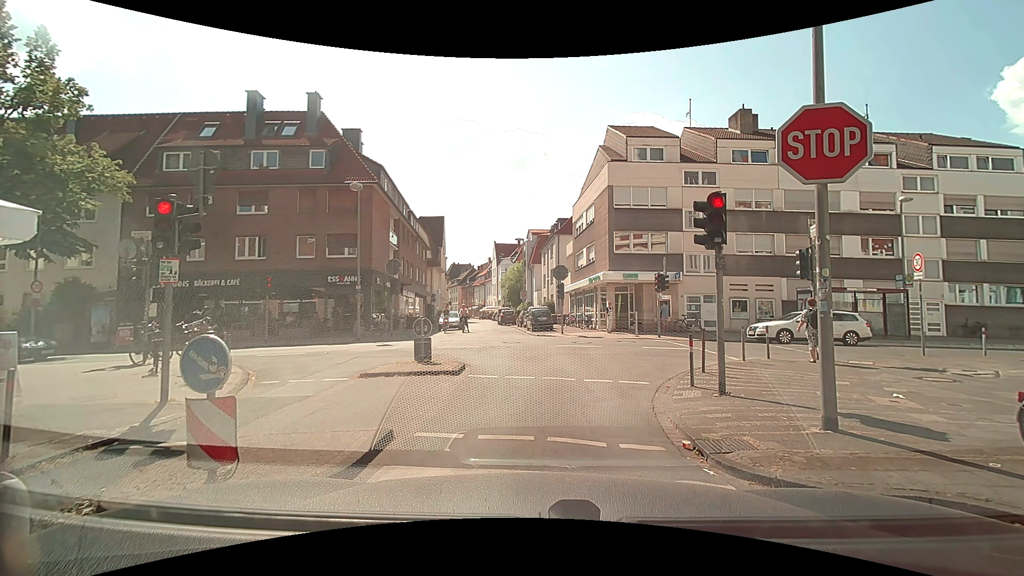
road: residential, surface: asphalt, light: Day
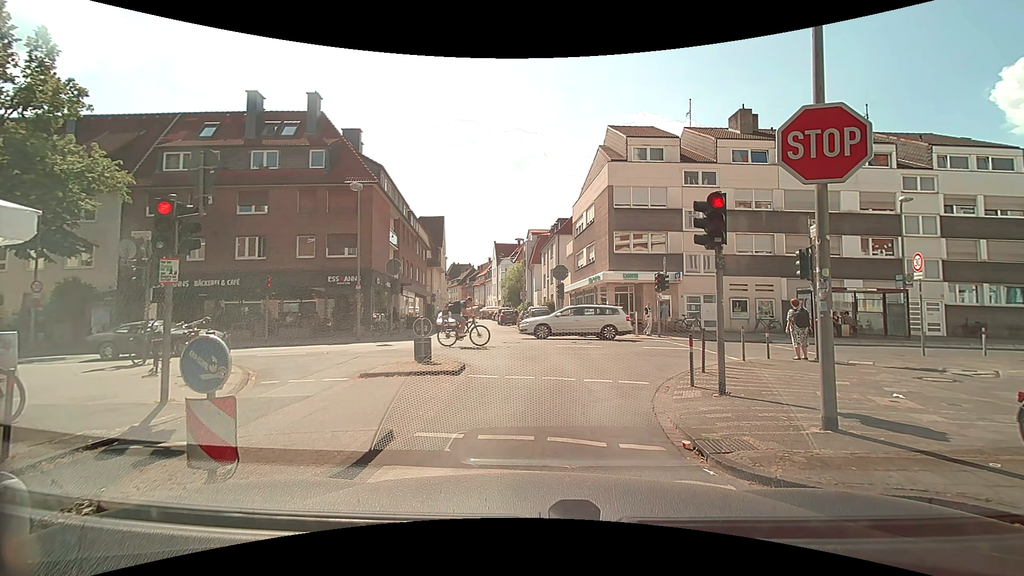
(0.0, 0.0) m; 0°
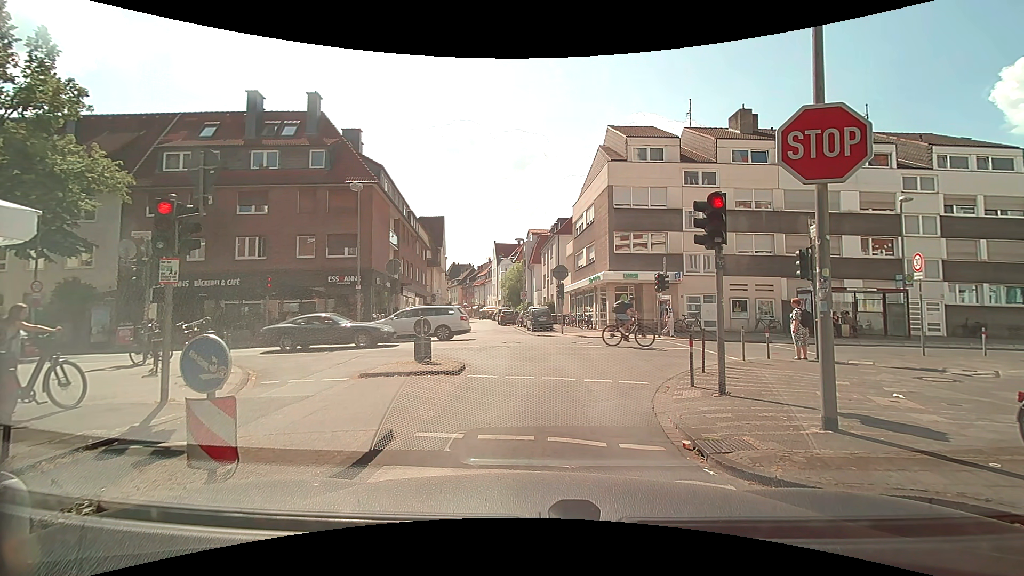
(0.0, 0.0) m; 0°
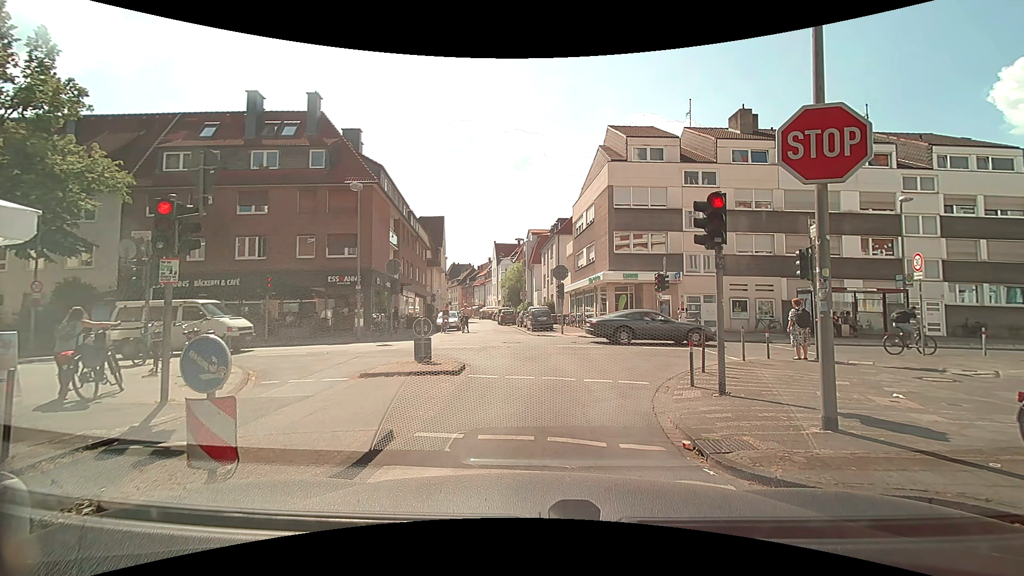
(0.0, 0.0) m; 0°
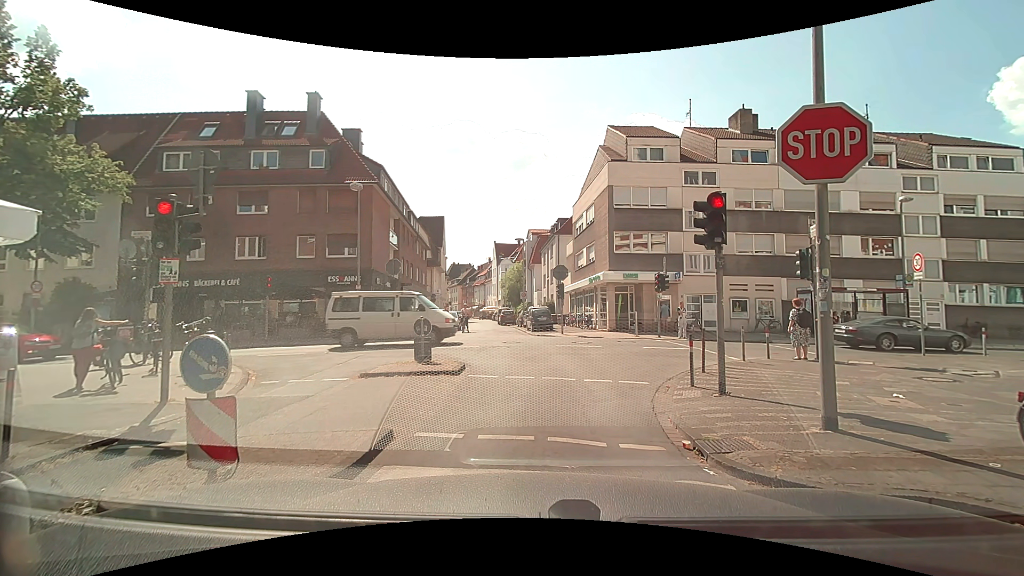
(0.0, 0.0) m; 0°
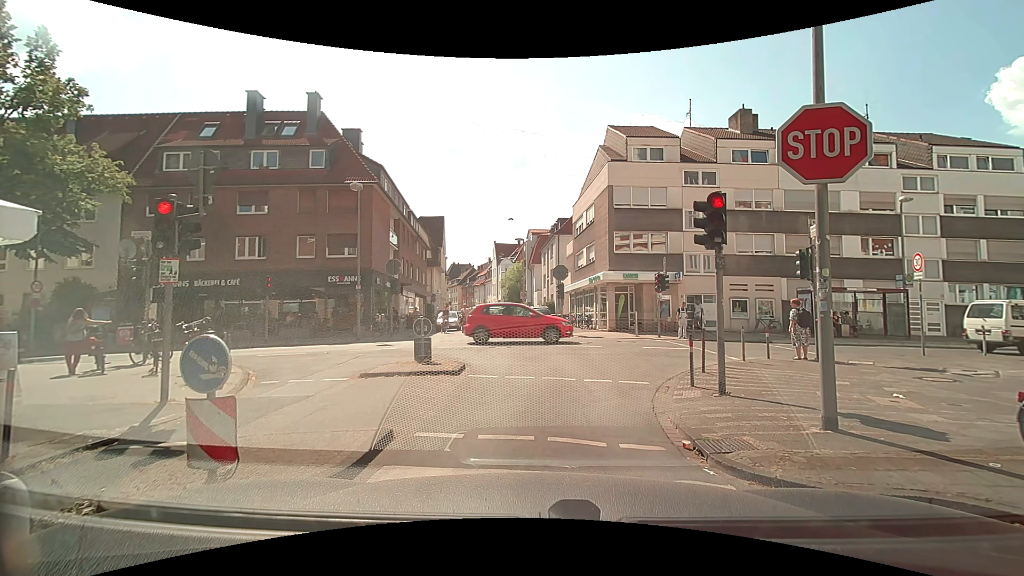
(0.0, 0.0) m; 0°
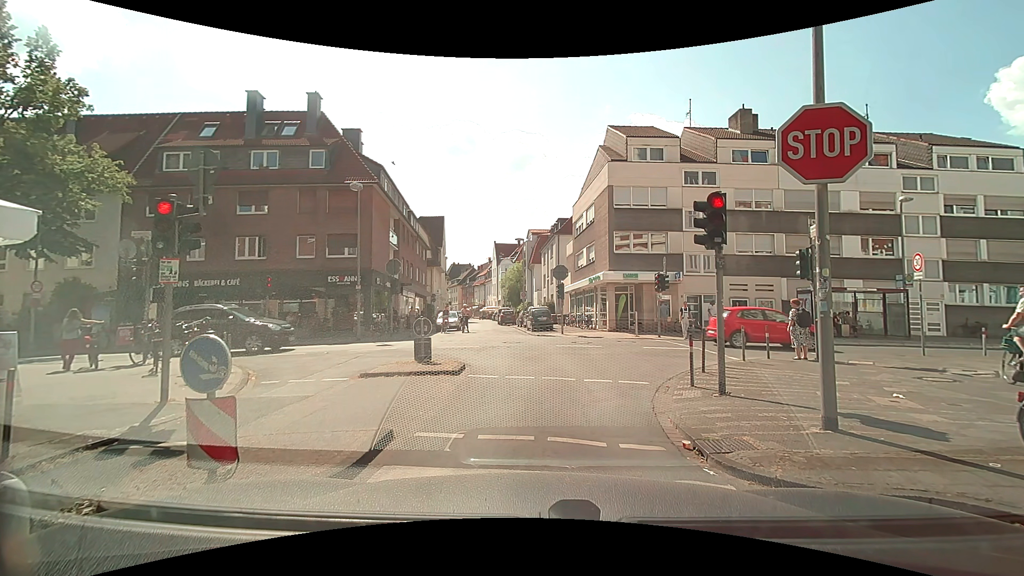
(0.0, 0.0) m; 0°
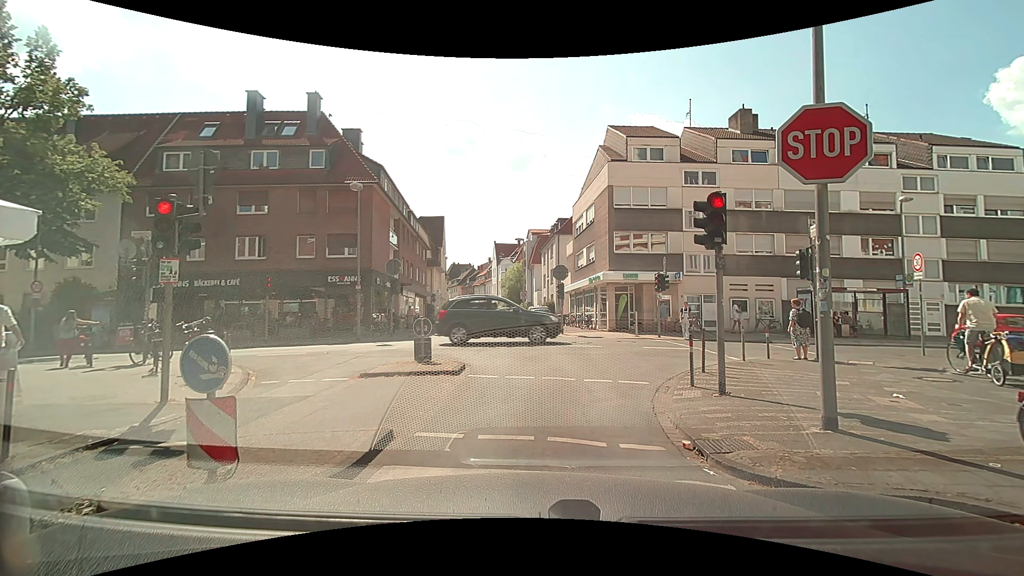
(0.0, 0.0) m; 0°
